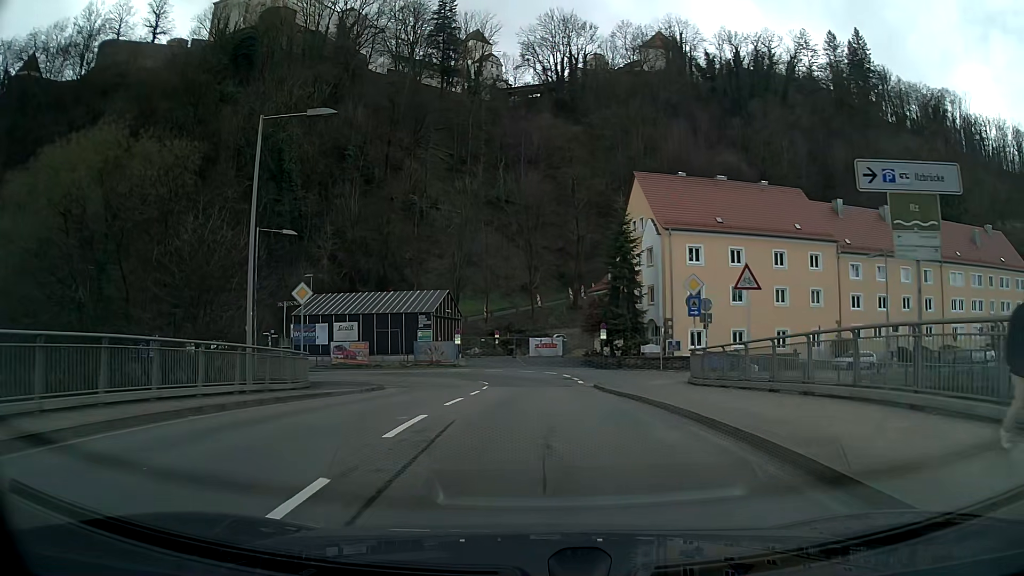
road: primary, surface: asphalt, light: Day
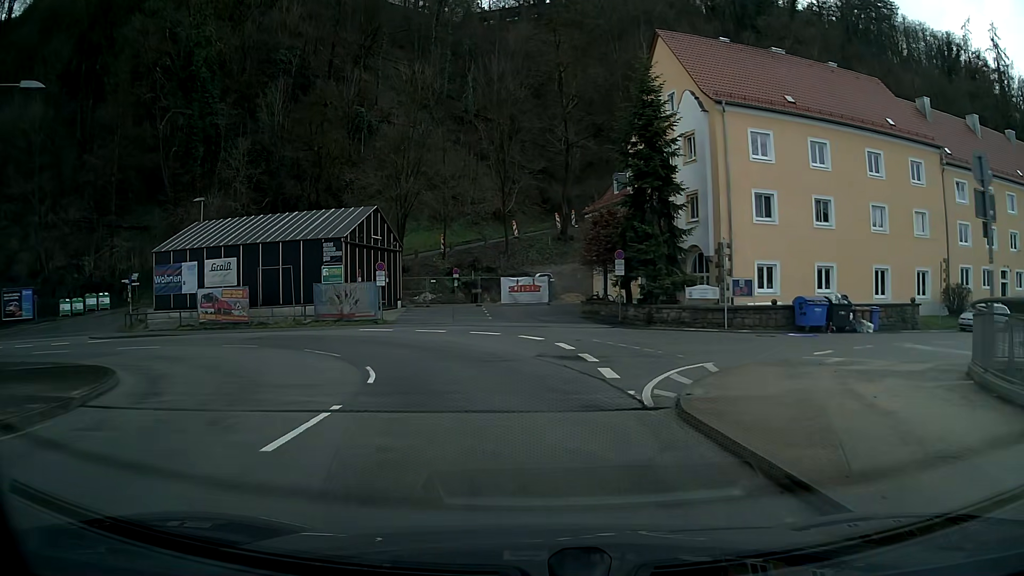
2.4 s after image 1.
(+0.4, +20.4) m; +1°
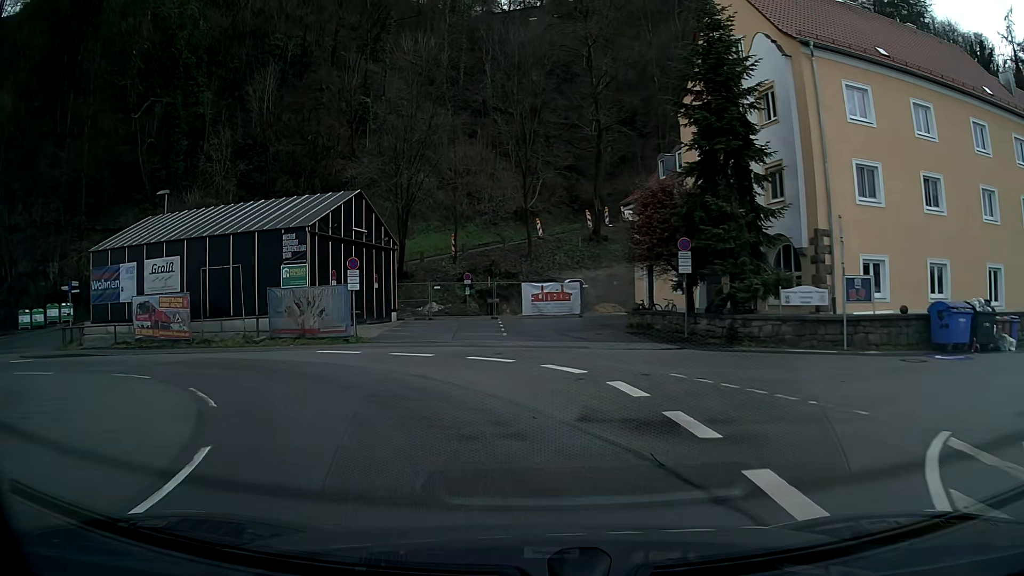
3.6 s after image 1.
(-0.3, +8.9) m; -4°
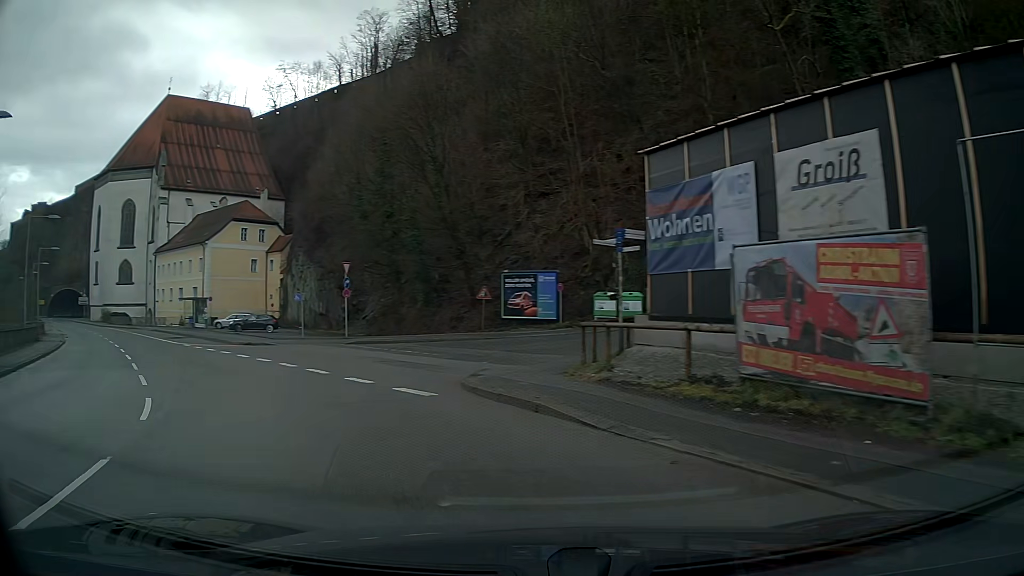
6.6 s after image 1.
(-9.9, +17.9) m; -64°
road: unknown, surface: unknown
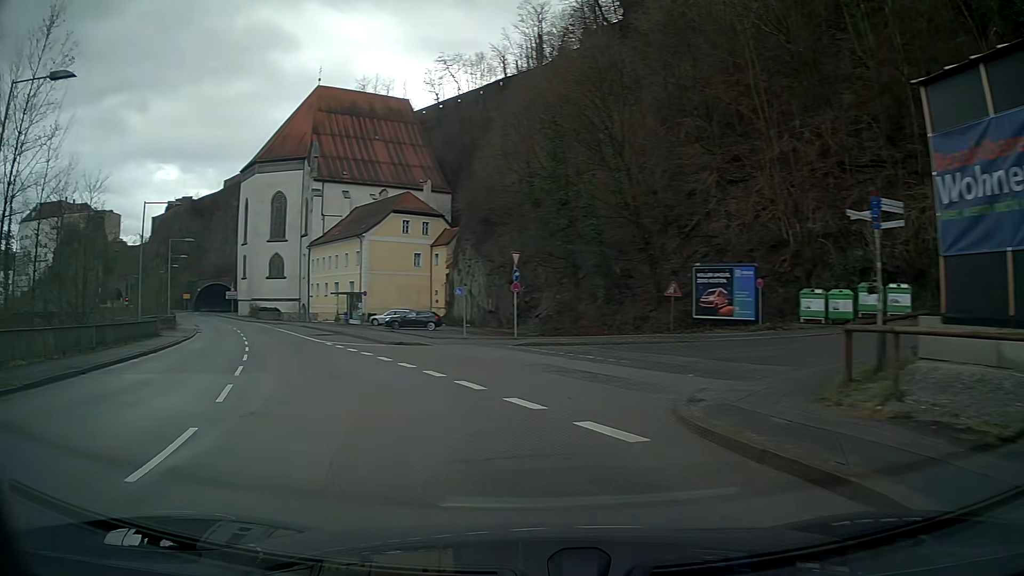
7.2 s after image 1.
(-0.6, +4.8) m; -13°
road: primary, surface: asphalt
(-2, +10) (-5, +19) (-8, +29) (-12, +38) (-16, +47) (-20, +56) (-25, +65) (-29, +74) (-34, +83) (-39, +91) m
